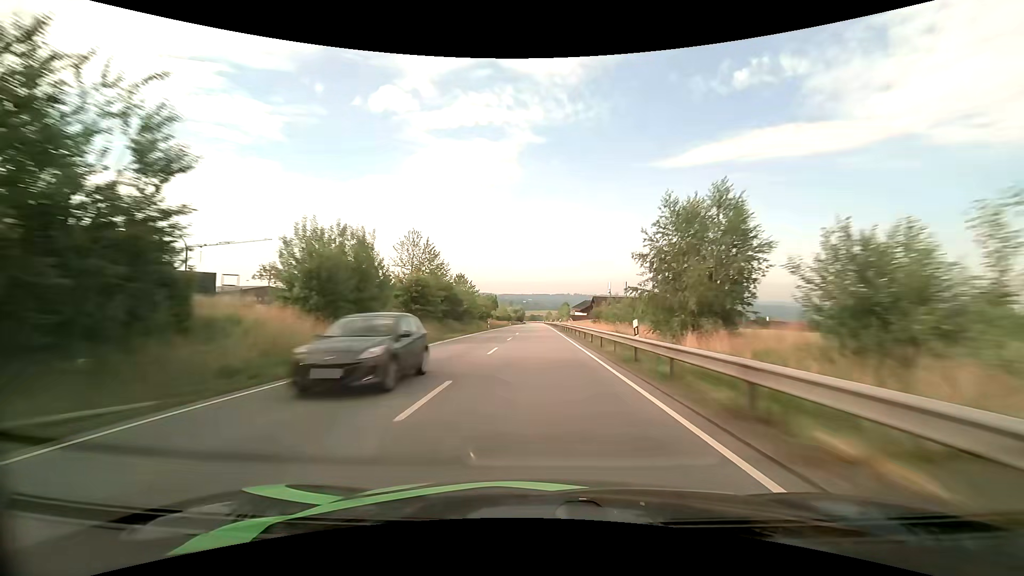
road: primary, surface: asphalt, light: Day
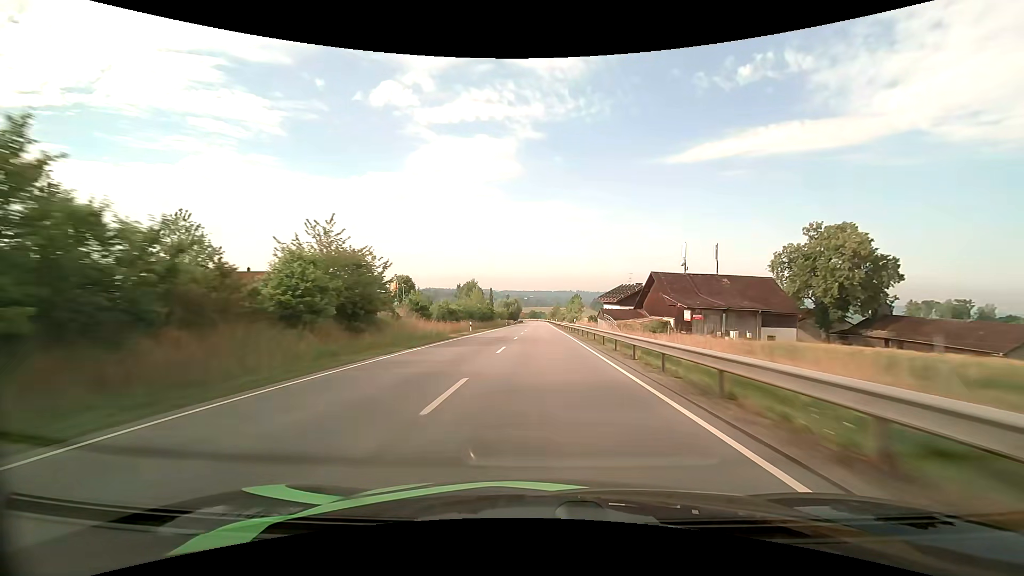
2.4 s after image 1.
(-0.2, +70.3) m; 0°
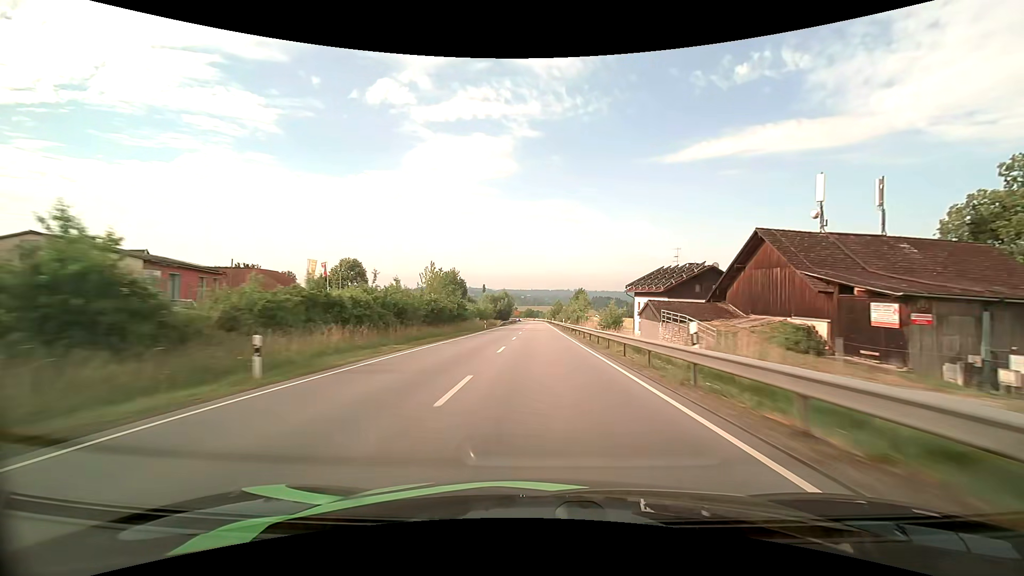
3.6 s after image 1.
(+0.1, +34.7) m; 0°
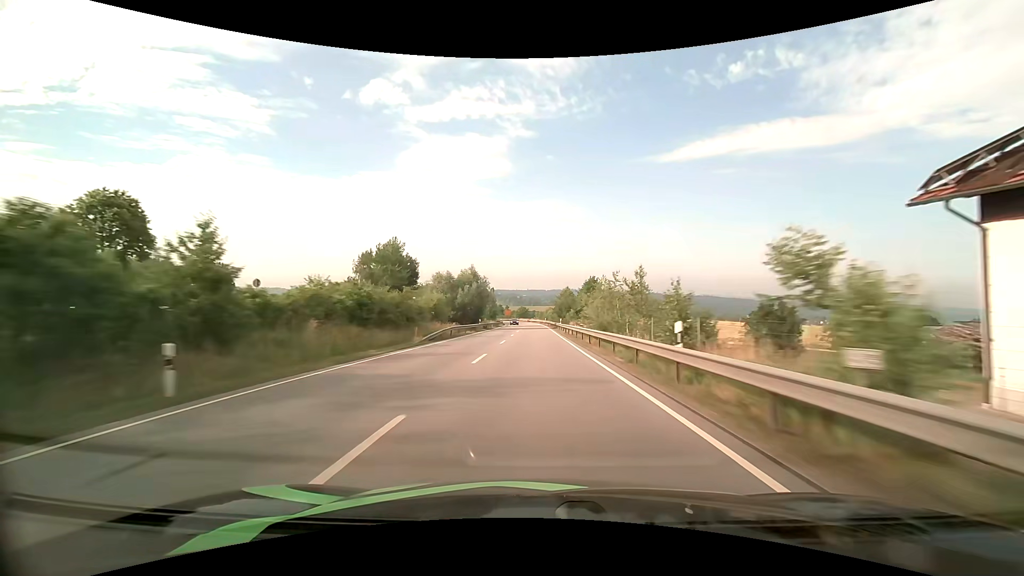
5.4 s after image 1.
(+0.3, +52.0) m; +1°
(0, +10) (0, +20) (0, +30) (0, +40) (0, +50) (0, +60) (0, +70) (0, +80) (-1, +90) (-1, +100) m
